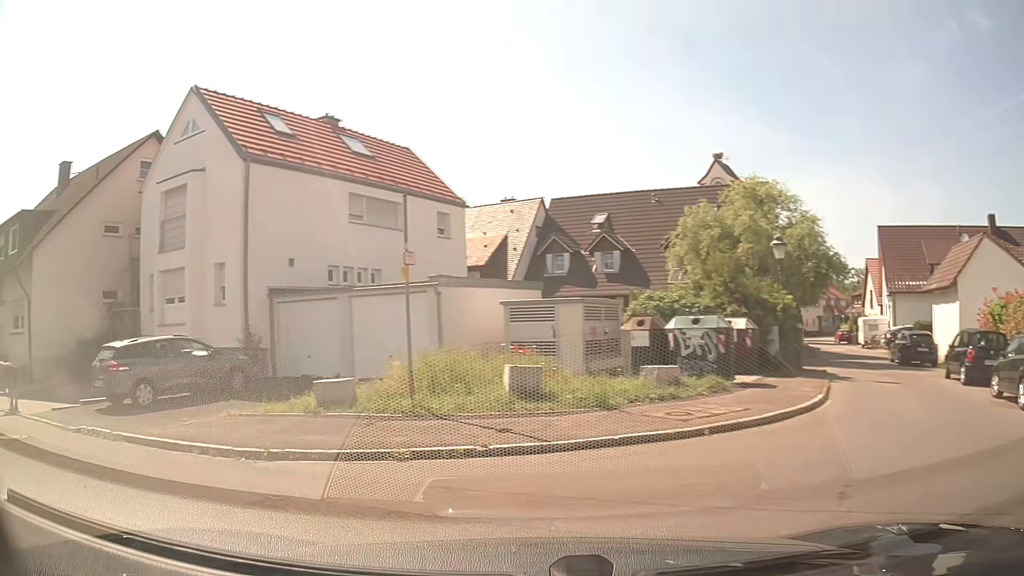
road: residential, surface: asphalt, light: Day
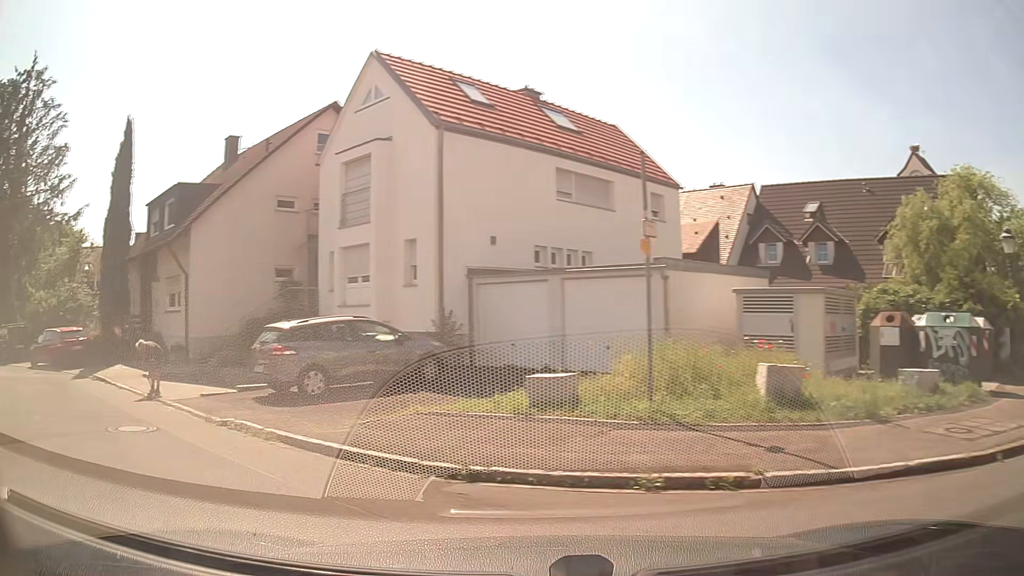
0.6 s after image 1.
(-0.2, +1.9) m; -17°
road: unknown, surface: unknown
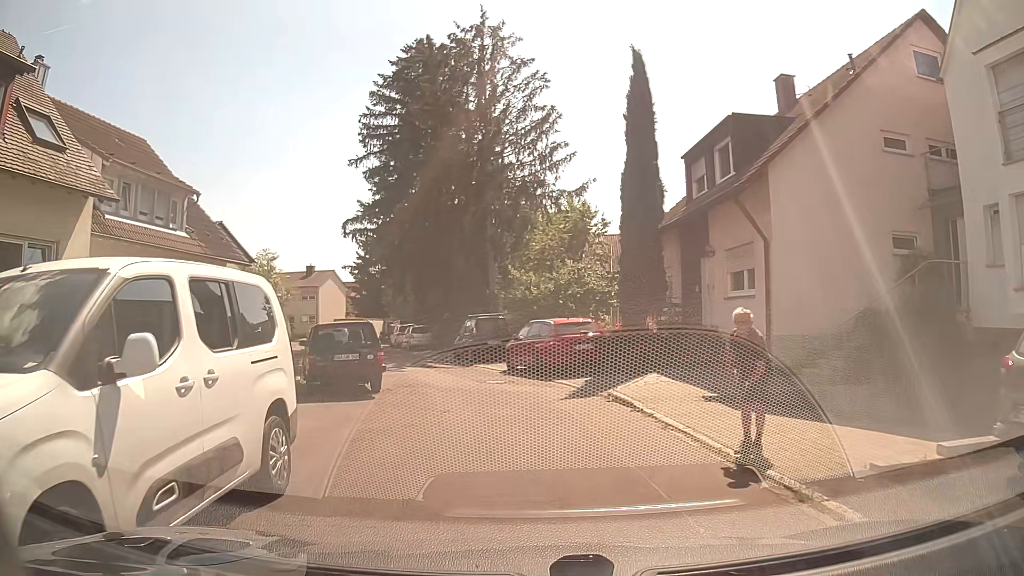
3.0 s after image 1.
(-3.5, +7.3) m; -42°
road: residential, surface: asphalt
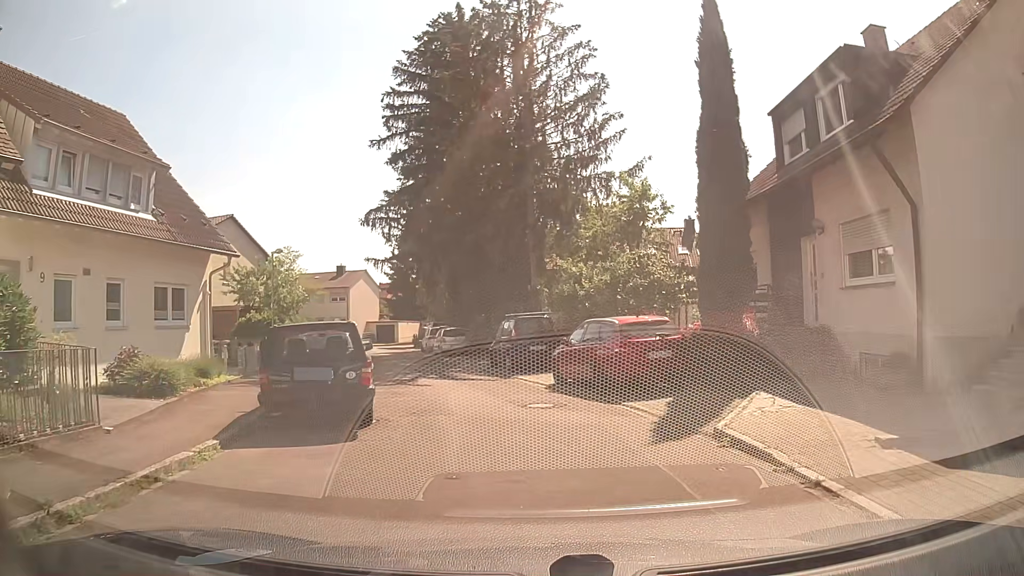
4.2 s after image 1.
(-0.2, +4.7) m; -2°
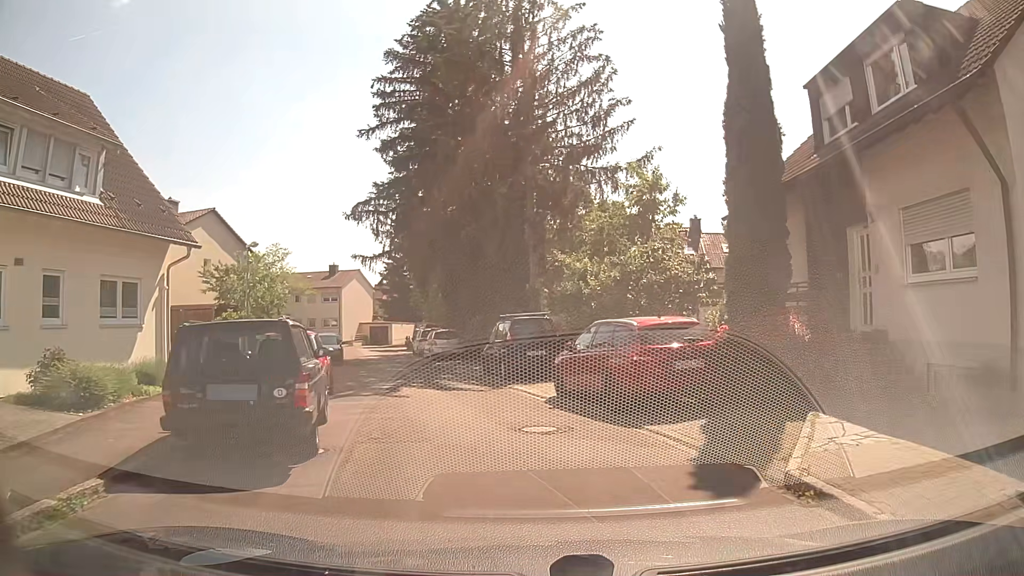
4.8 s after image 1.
(-0.1, +2.5) m; -2°
